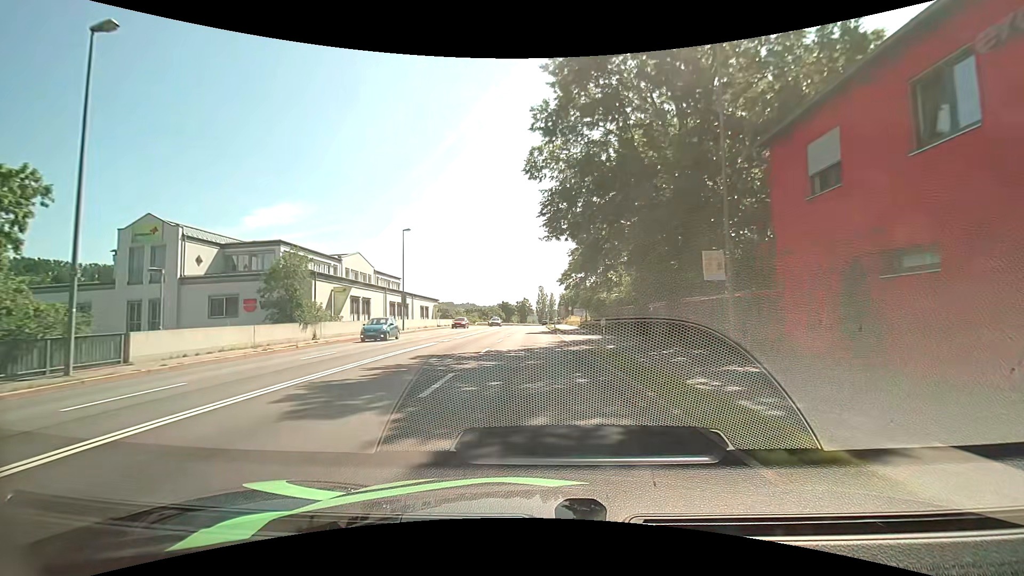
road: primary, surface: asphalt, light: Day
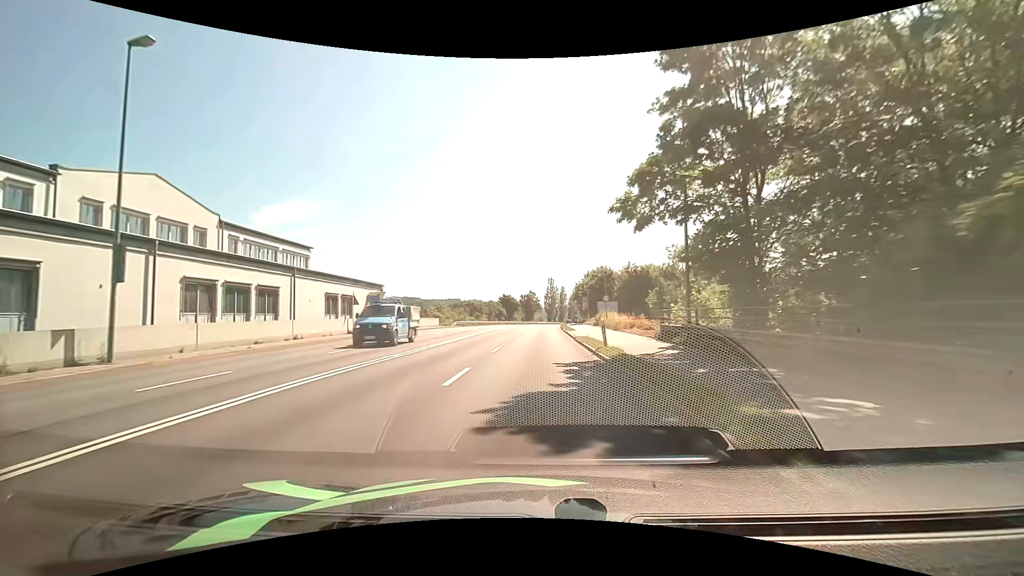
(-0.2, +35.1) m; 0°
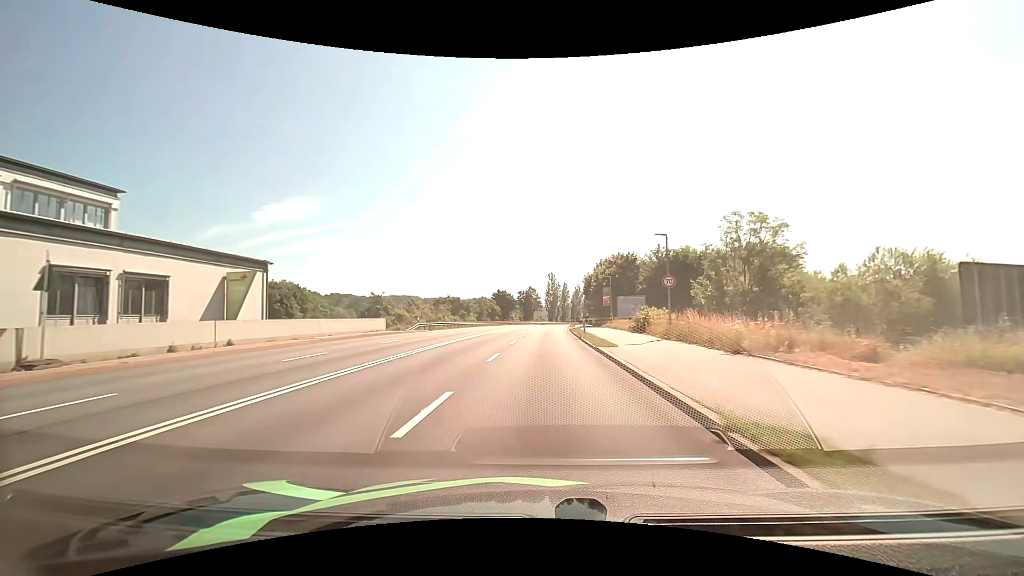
(-0.1, +22.0) m; 0°
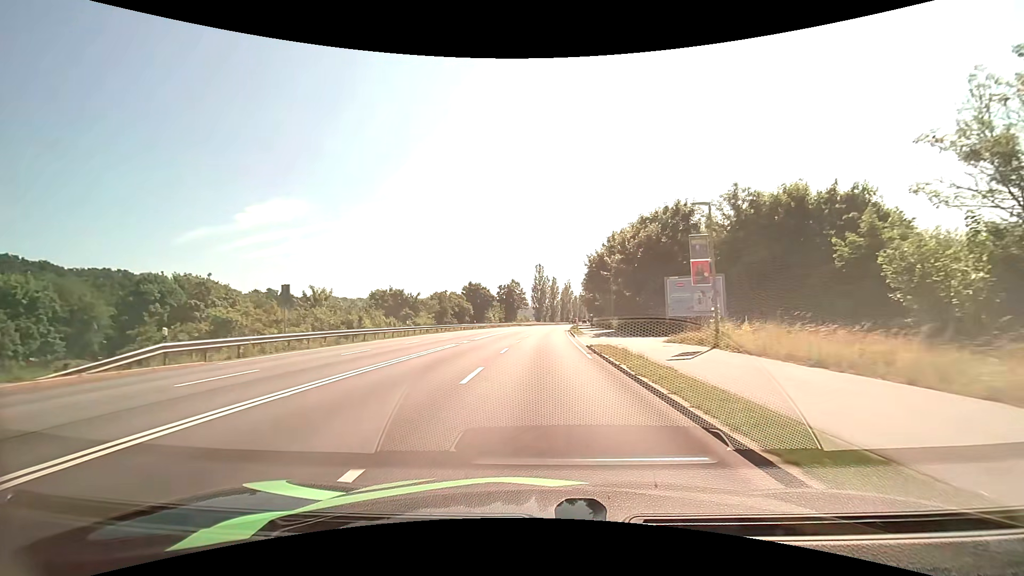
(+0.3, +31.4) m; +1°
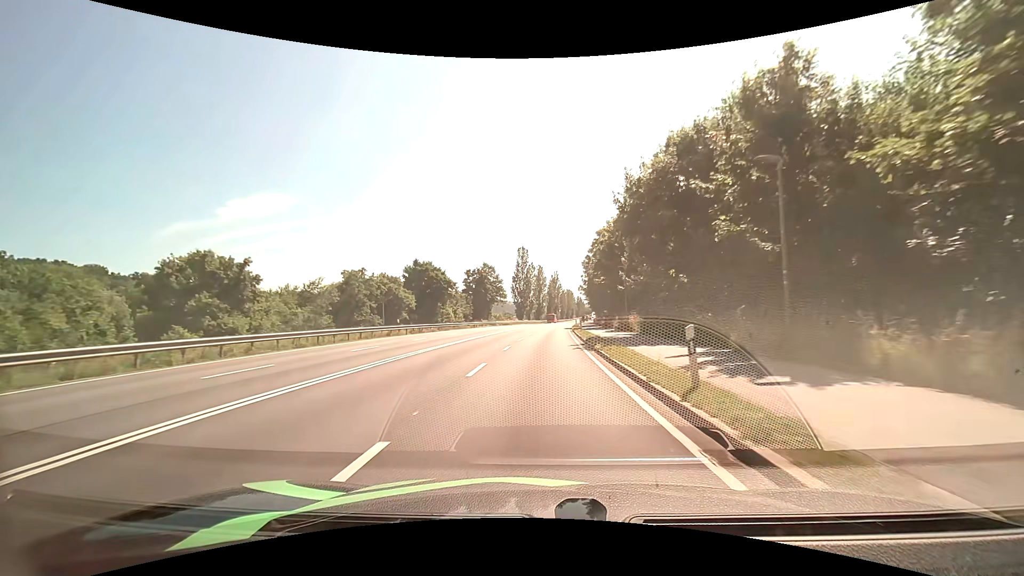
(+0.4, +35.3) m; +2°
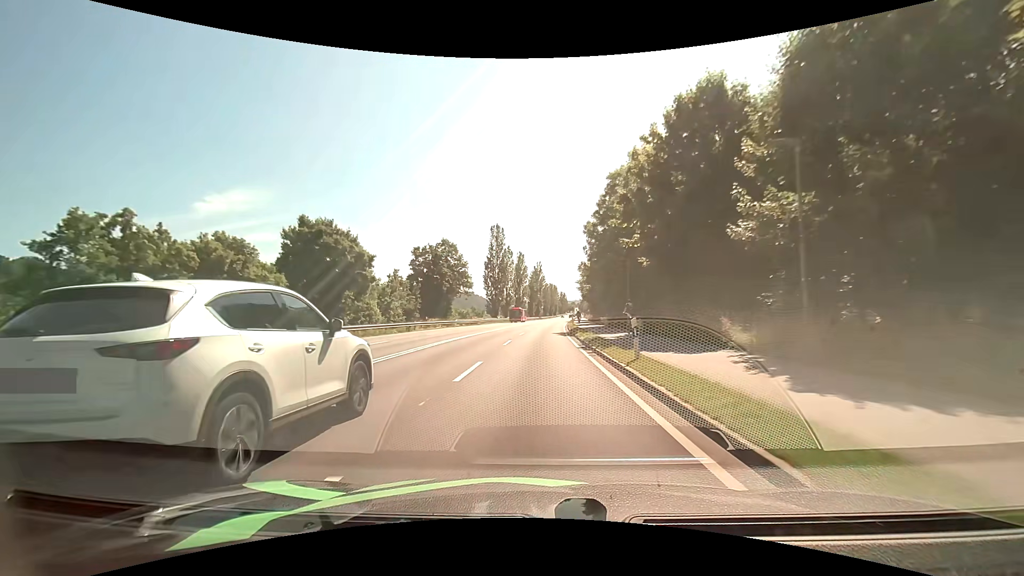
(+0.4, +28.1) m; +2°
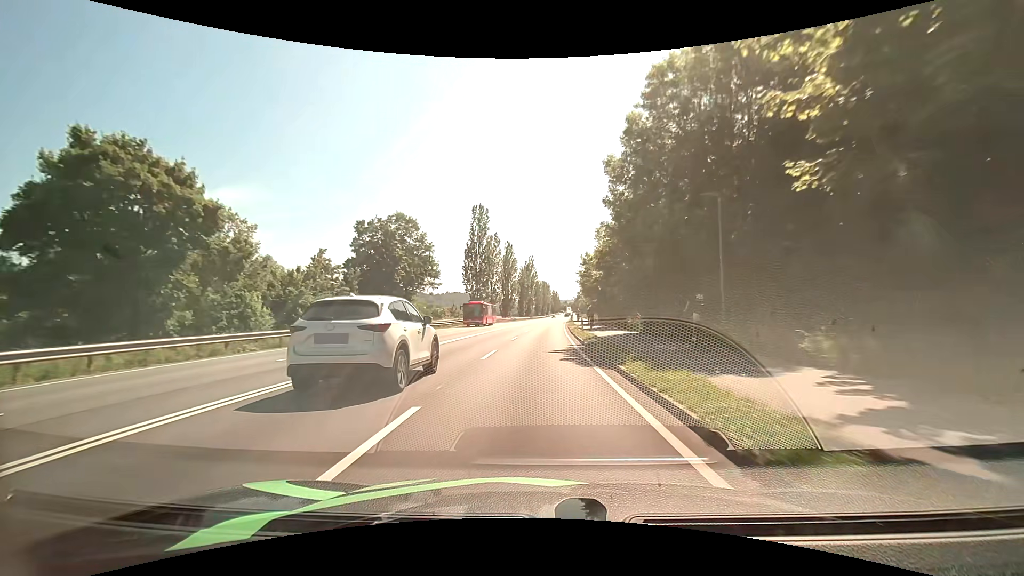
(+0.2, +19.0) m; +1°
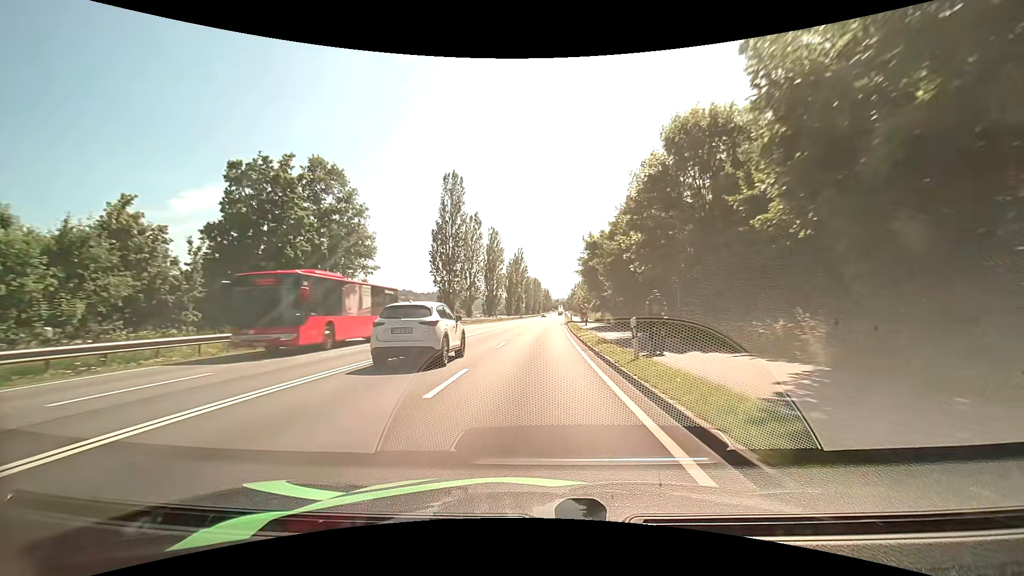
(+0.2, +19.2) m; +1°
(0, +10) (0, +20) (0, +30) (+1, +40) (+1, +50) (+2, +60) (+2, +70) (+2, +80) (+3, +90) (+3, +100) m
